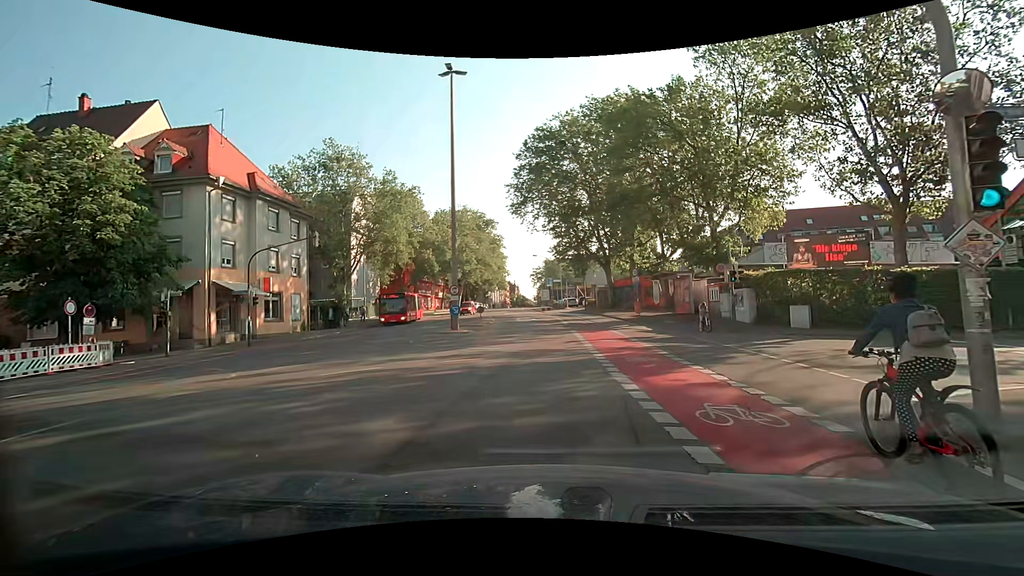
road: secondary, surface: asphalt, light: Day
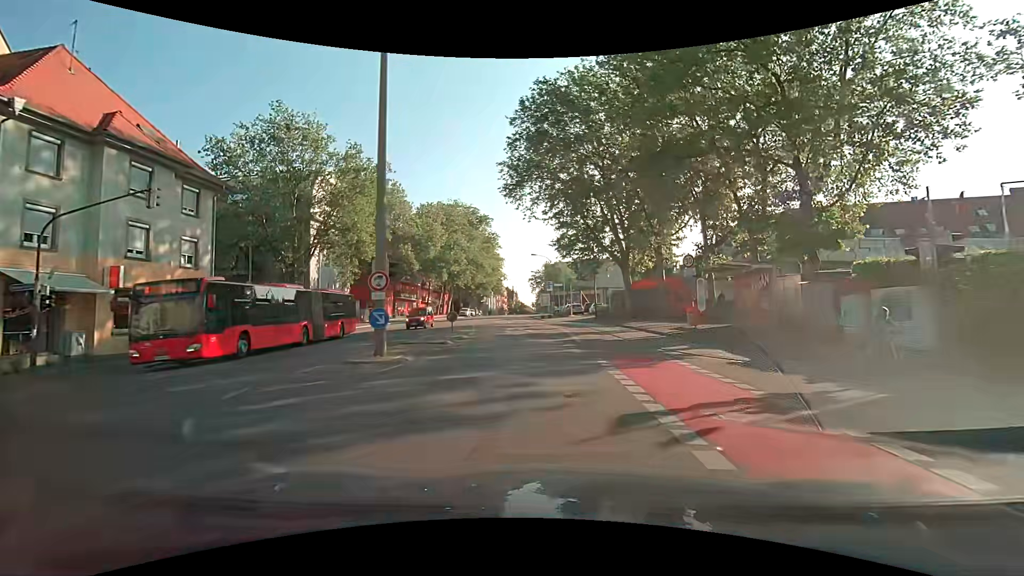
(-0.4, +12.9) m; -2°
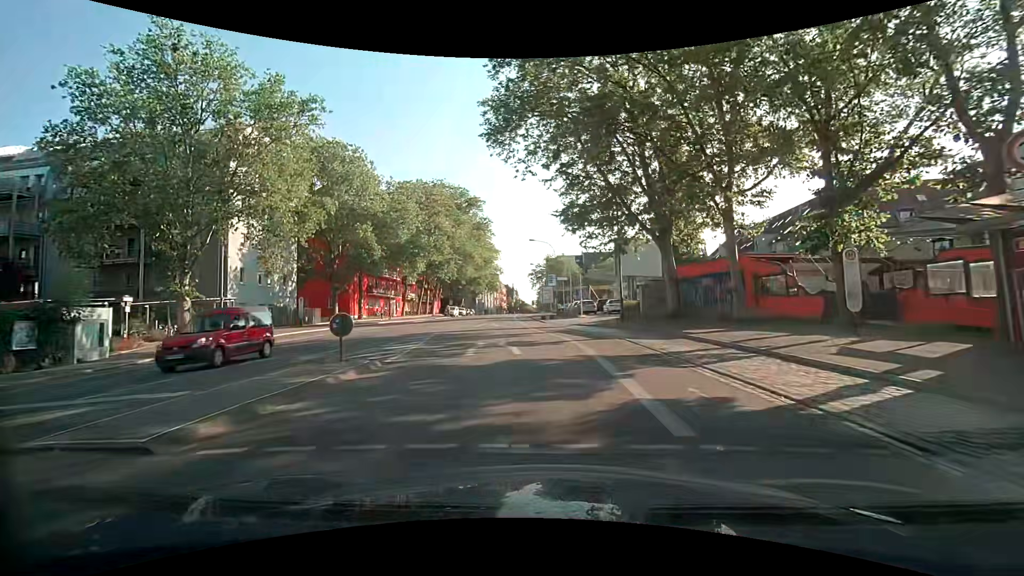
(0.0, +15.2) m; -1°
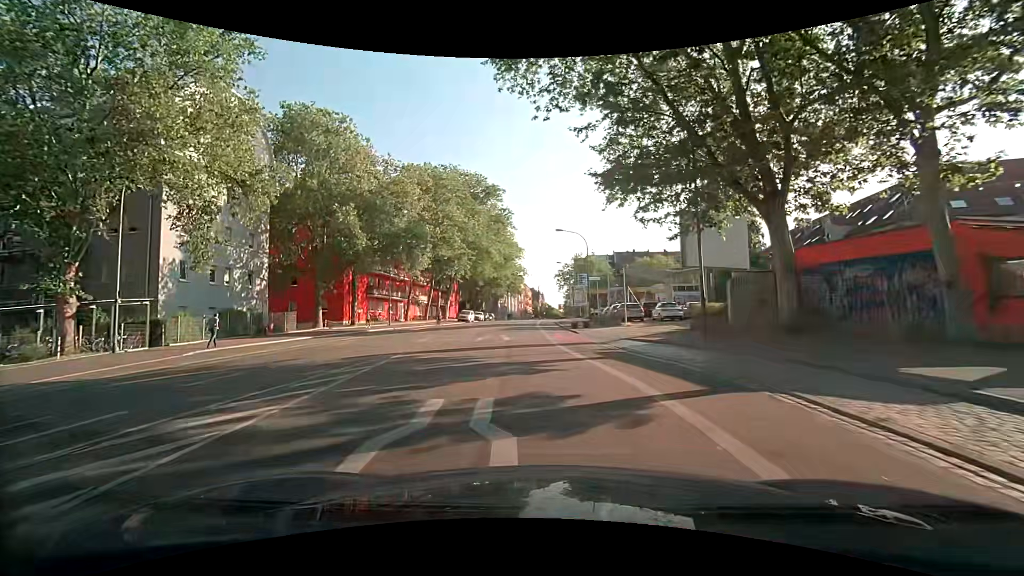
(-0.1, +11.2) m; -2°
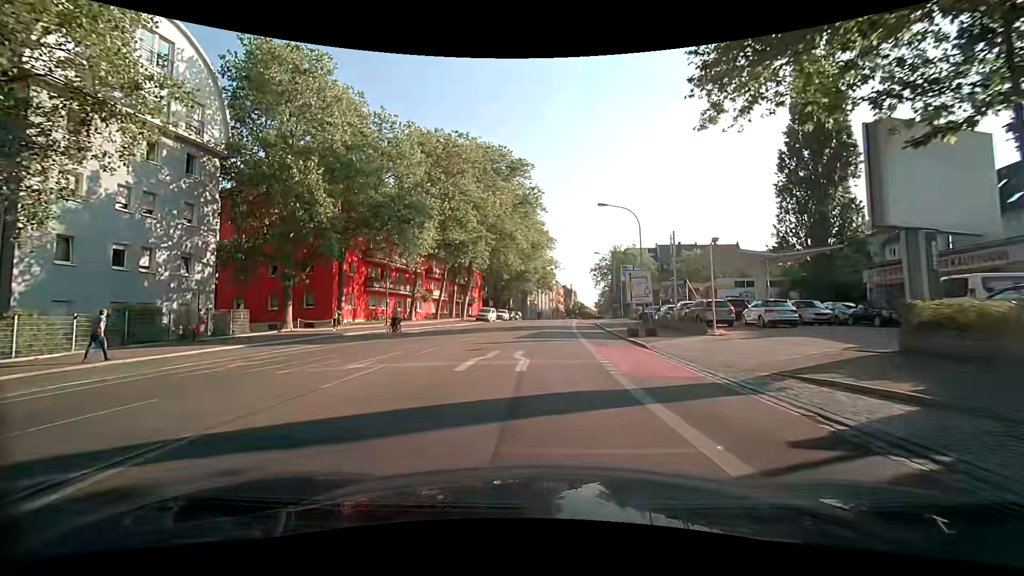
(-0.5, +11.9) m; -4°
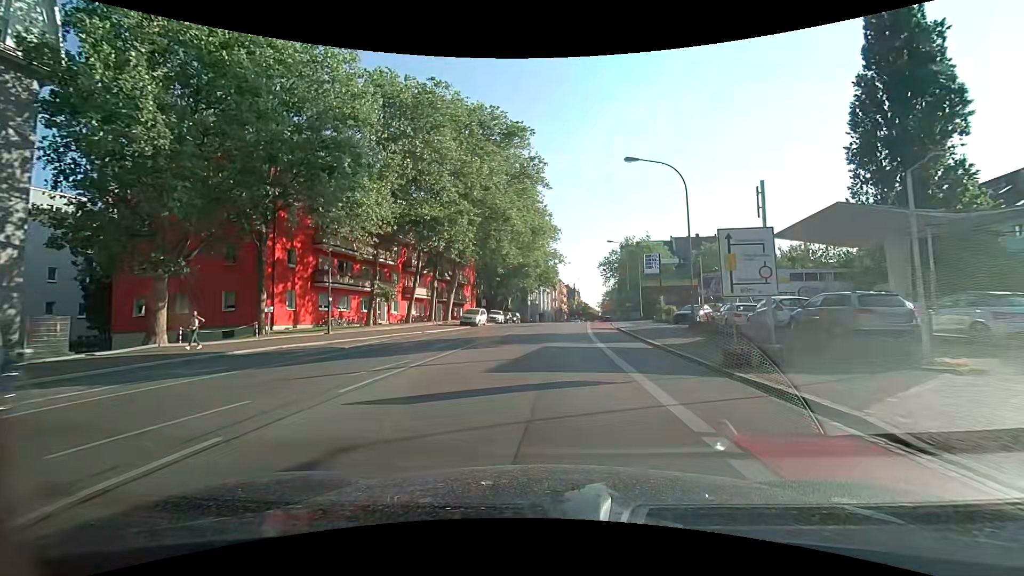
(0.0, +12.3) m; +1°
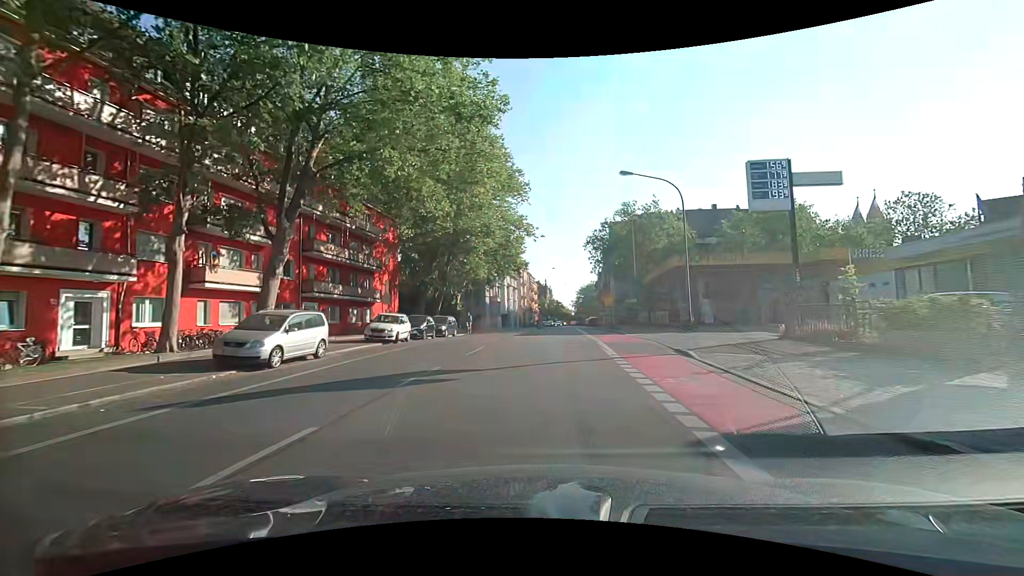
(+0.6, +30.2) m; +3°
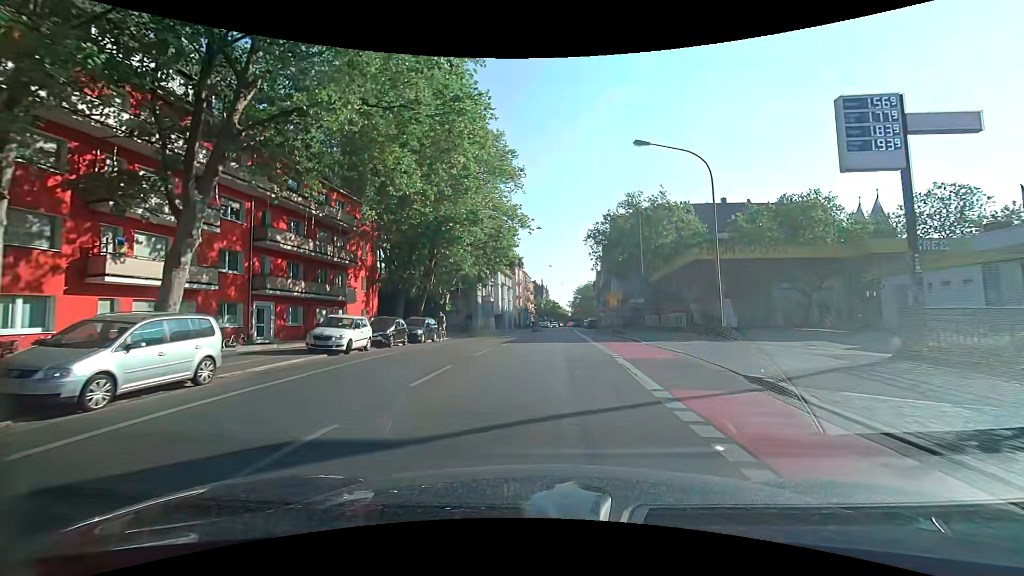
(0.0, +5.7) m; 0°
(0, +10) (0, +20) (+1, +30) (+1, +40) (+2, +50) (+2, +60) (+3, +70) (+3, +80) (+4, +90) (+4, +100) m
